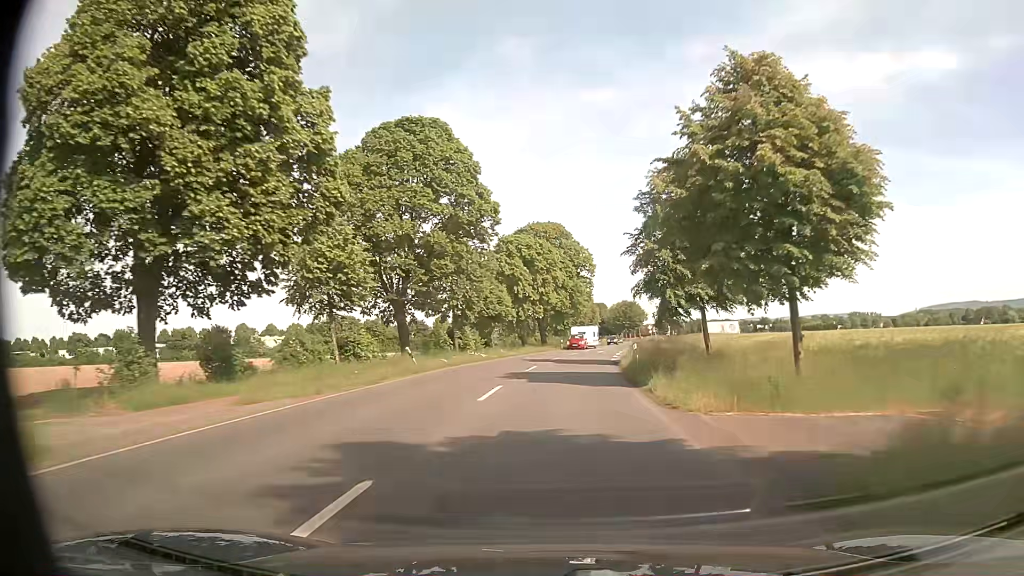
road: secondary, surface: asphalt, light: Day
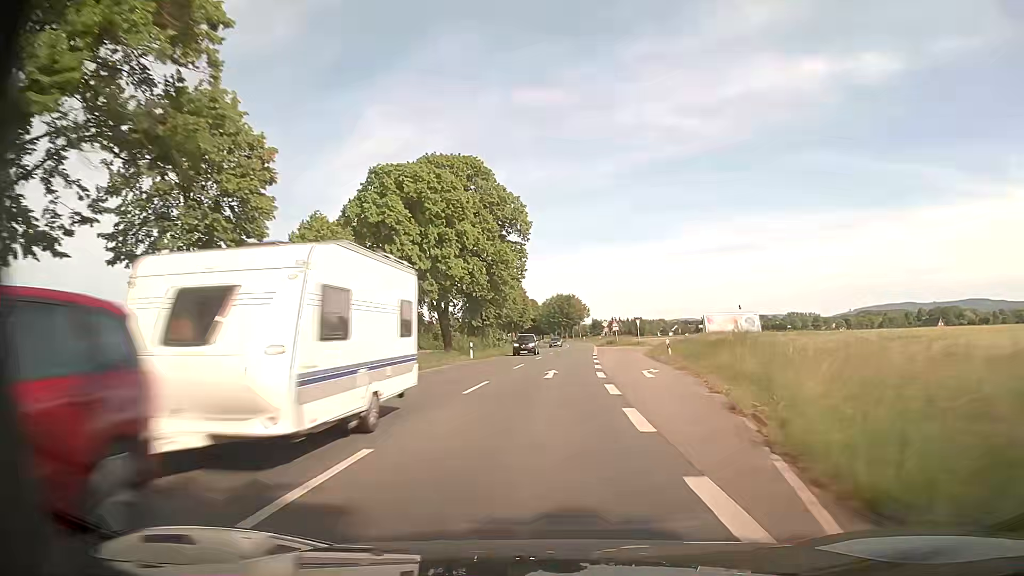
(+2.3, +34.4) m; +6°
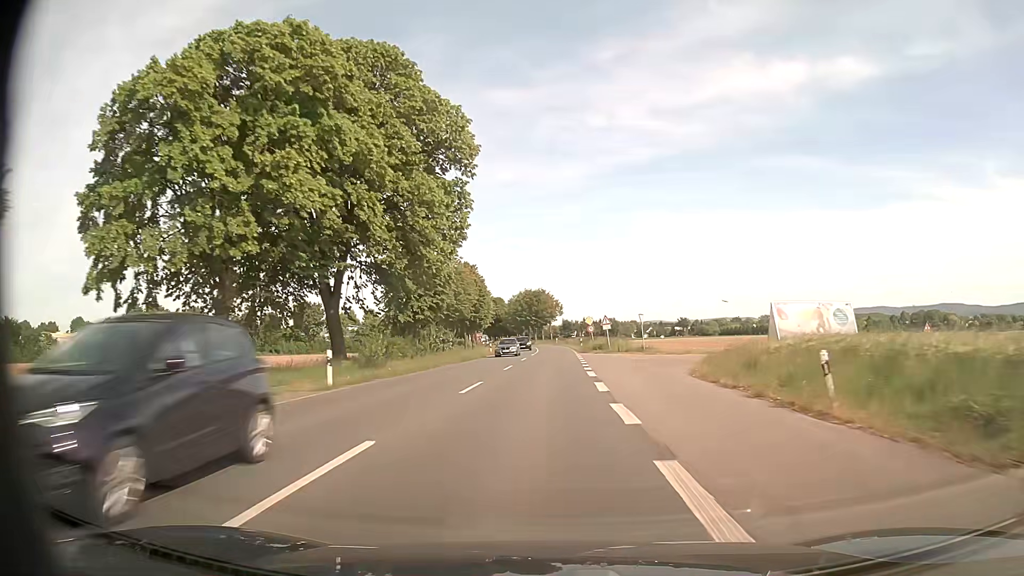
(+1.1, +23.5) m; +4°
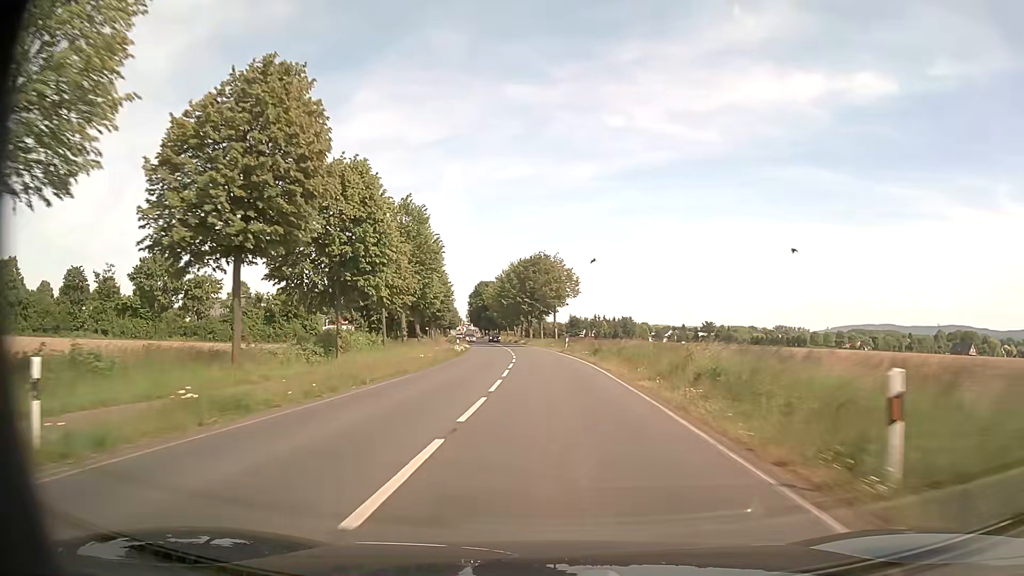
(+0.6, +60.3) m; 0°
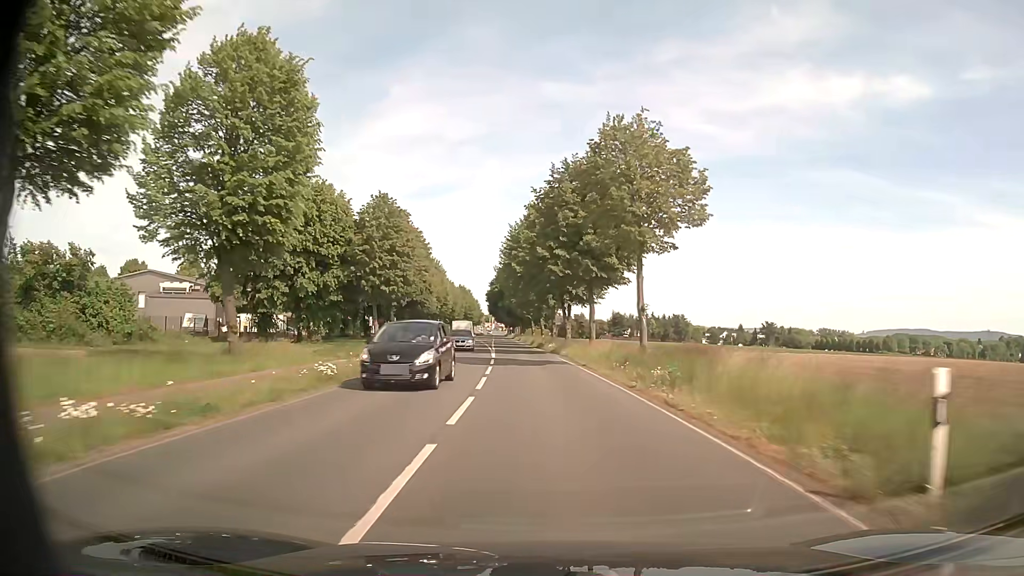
(-0.9, +48.9) m; -3°
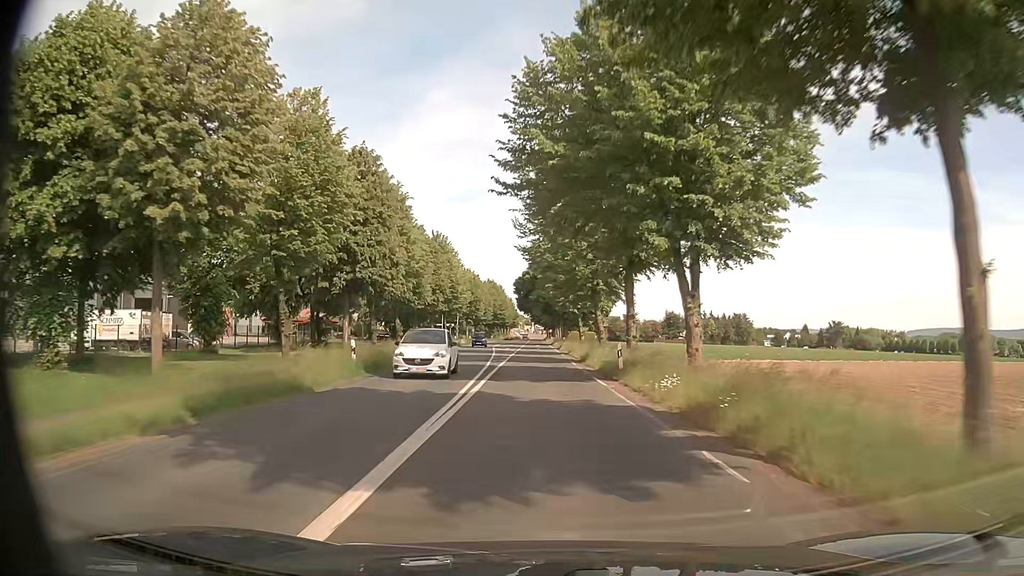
(-1.2, +34.2) m; -4°
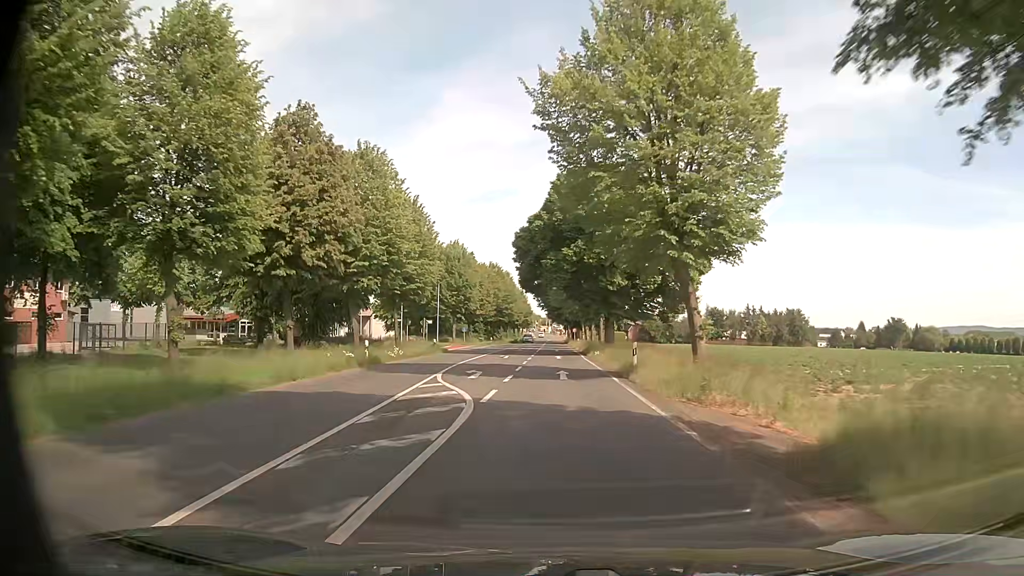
(-0.8, +41.3) m; -2°
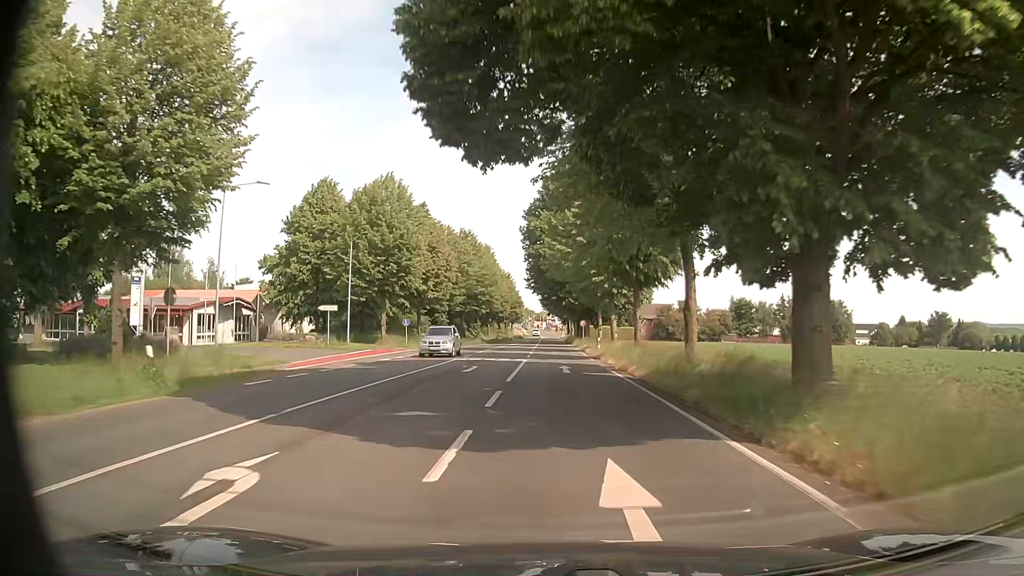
(+0.1, +37.3) m; +1°
(0, +10) (0, +20) (0, +30) (0, +40) (0, +50) (0, +60) (0, +70) (0, +80) (0, +90) (0, +100) m
